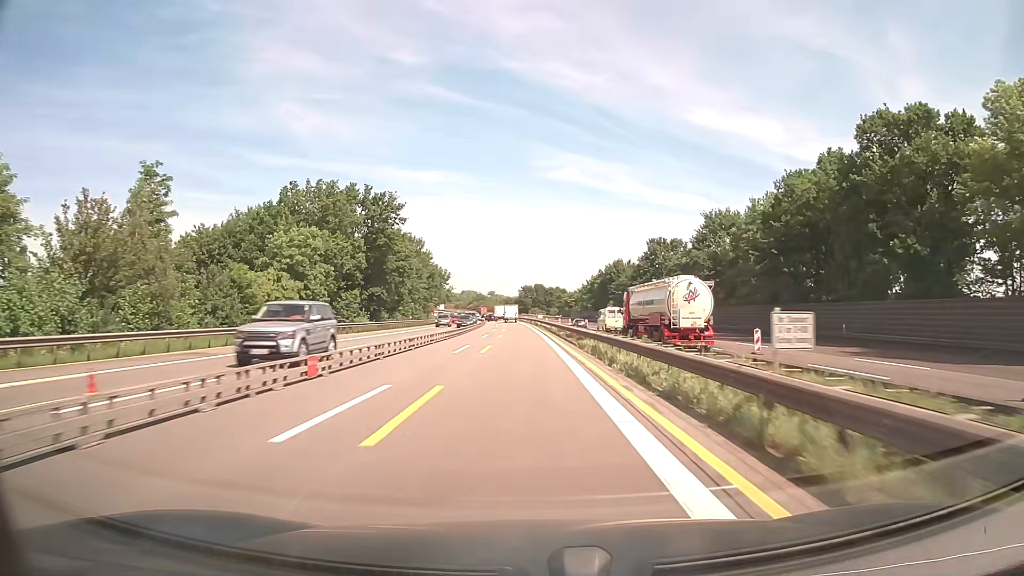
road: motorway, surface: asphalt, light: Day
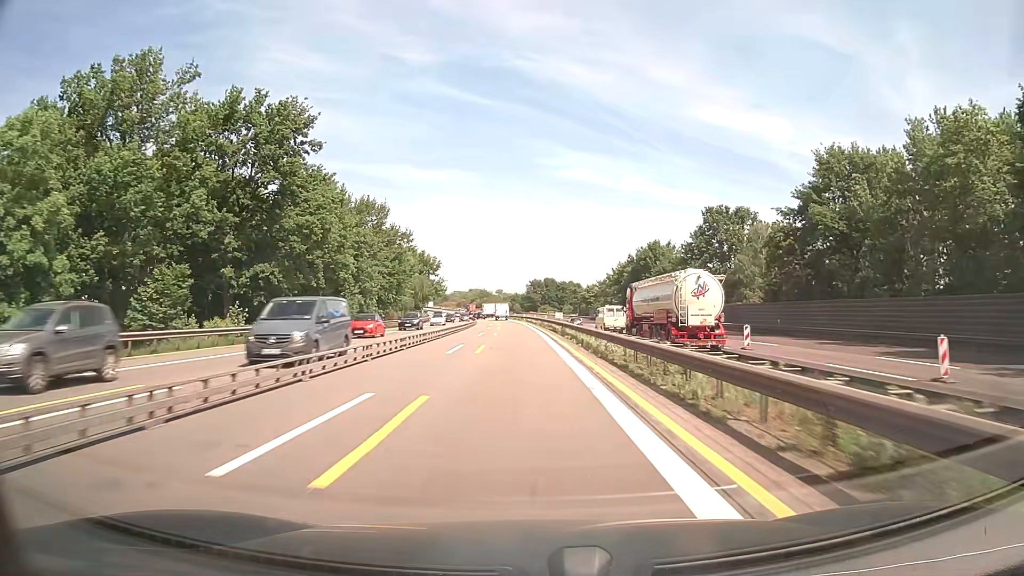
(-0.3, +37.7) m; -1°
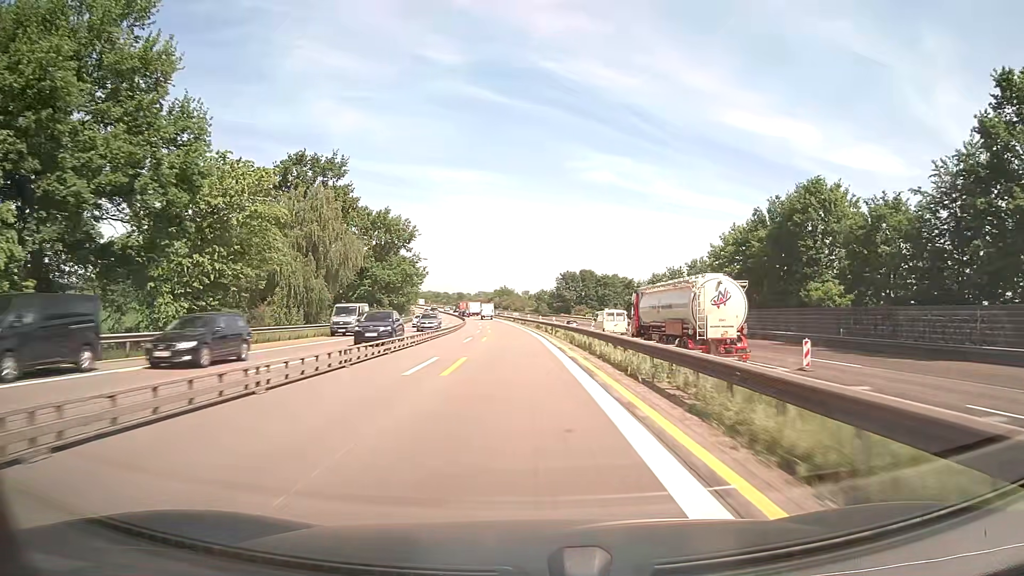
(-1.0, +62.7) m; -2°
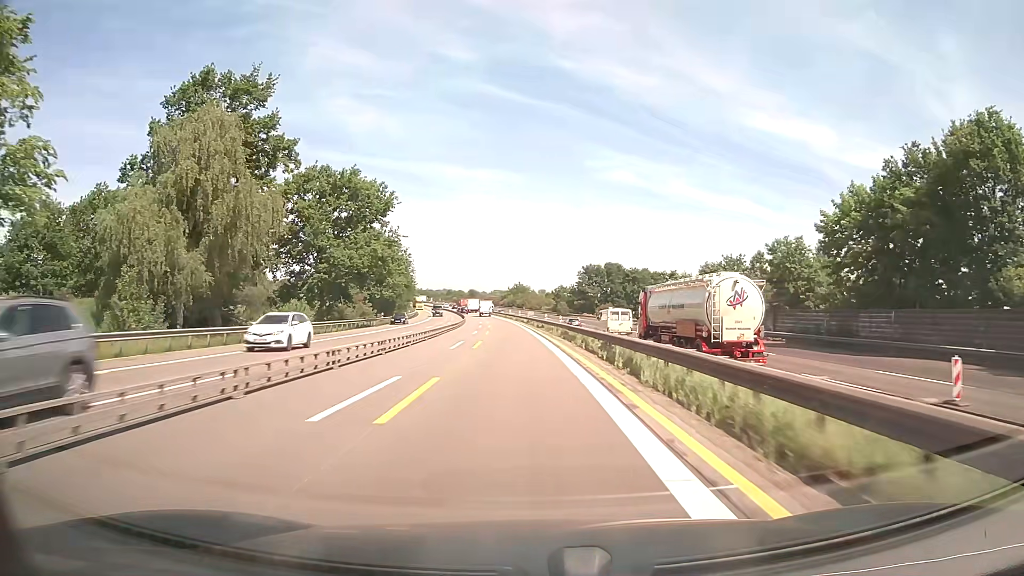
(-0.2, +25.0) m; -1°
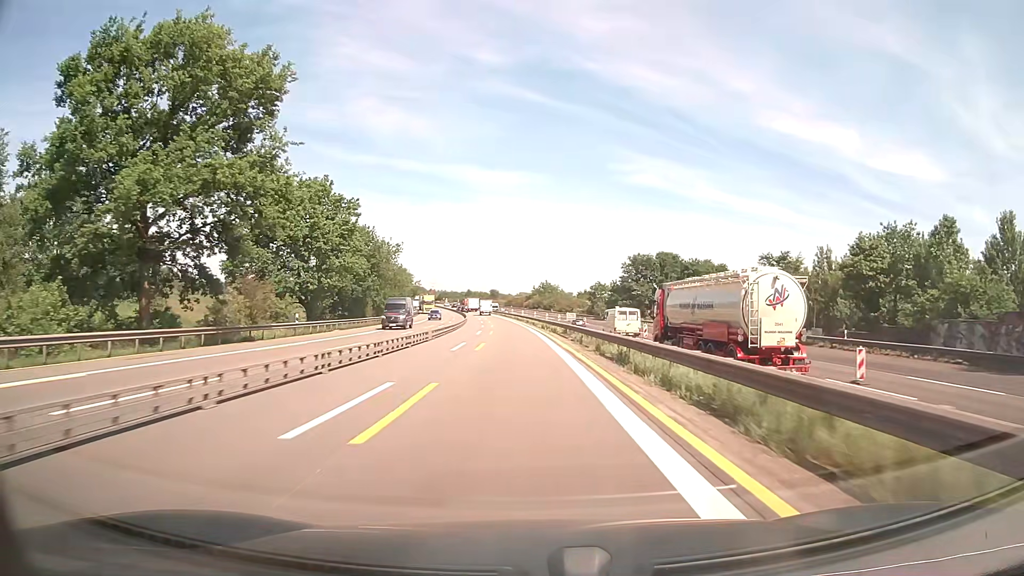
(-0.8, +37.6) m; -2°
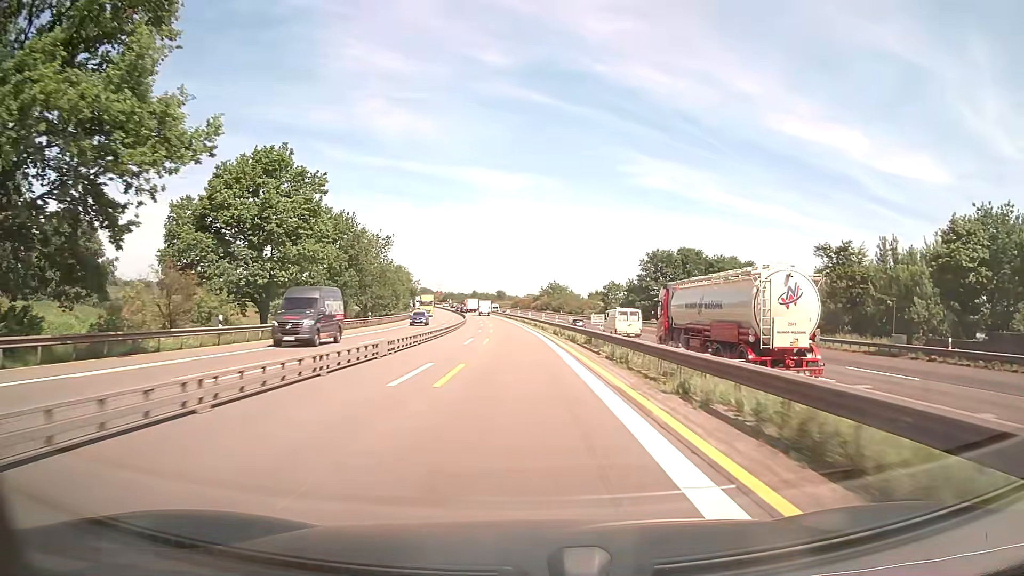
(-0.1, +12.5) m; -1°
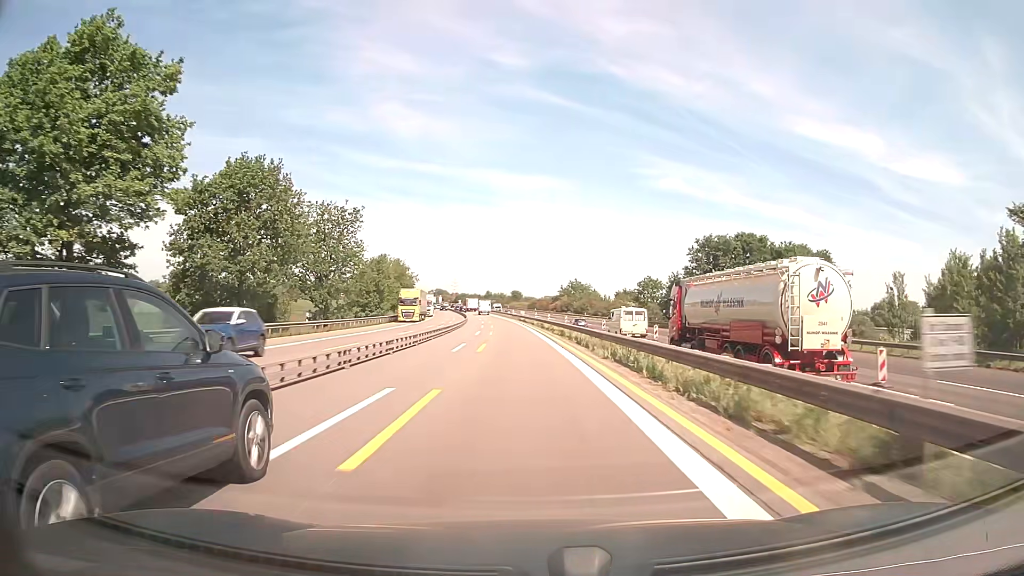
(-0.3, +25.0) m; -2°
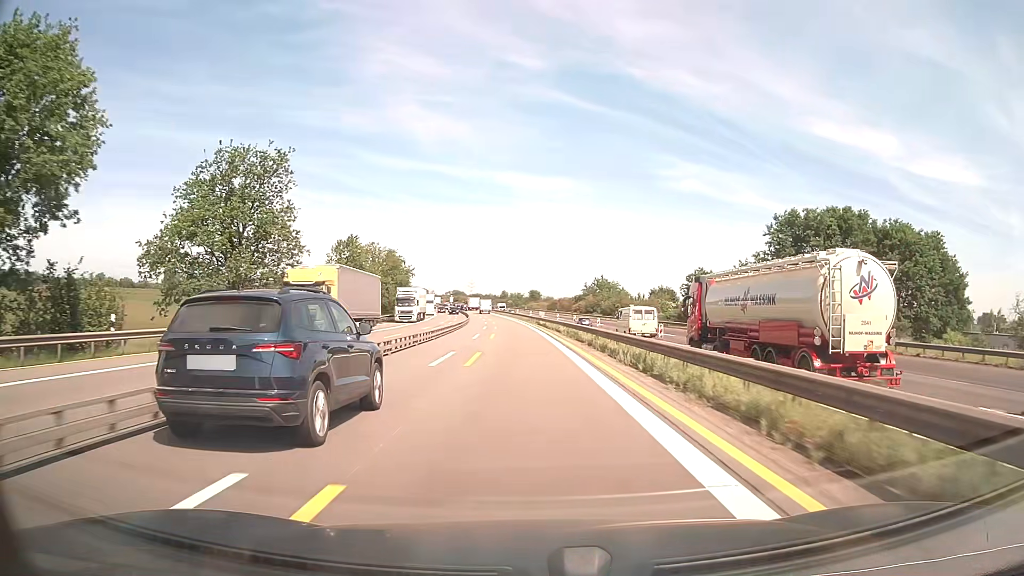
(-0.3, +25.0) m; -1°
